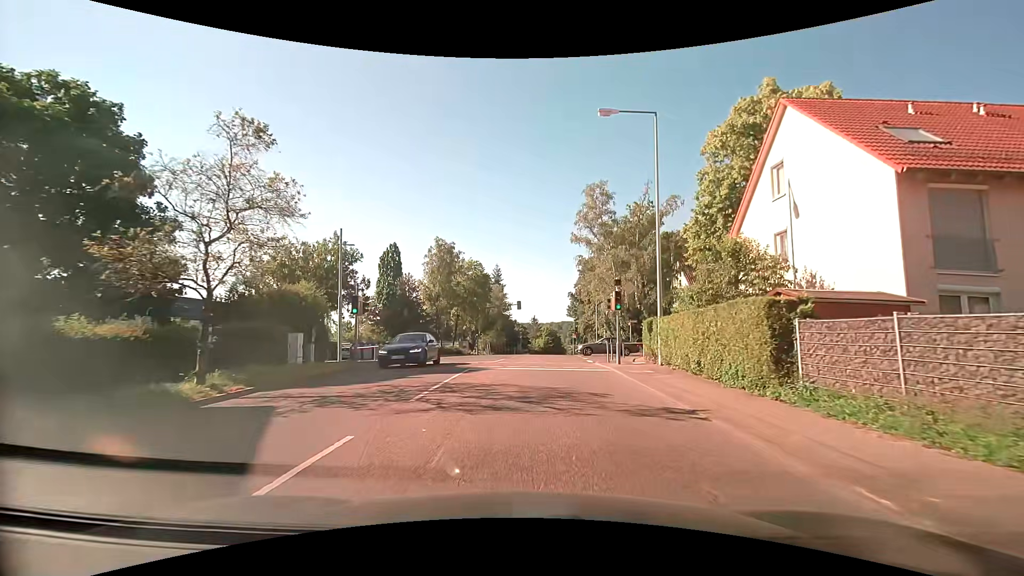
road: tertiary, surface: asphalt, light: Day
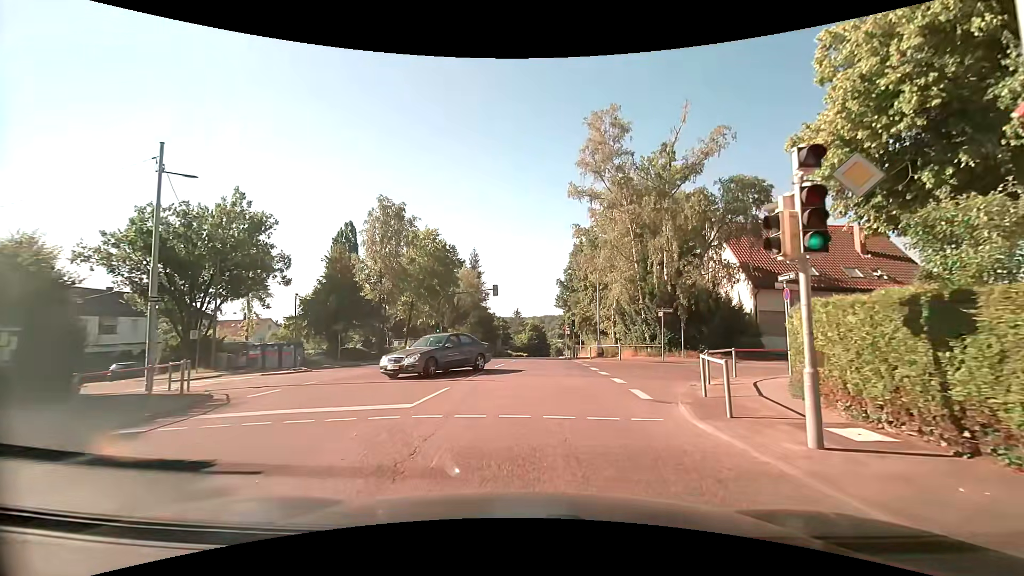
(0.0, +15.0) m; +1°
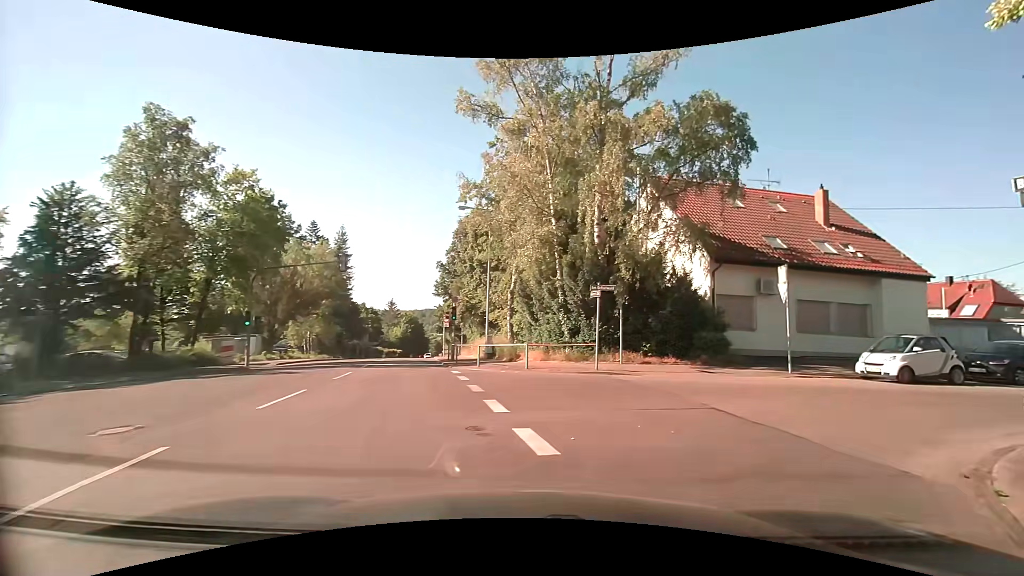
(+0.7, +12.1) m; +12°
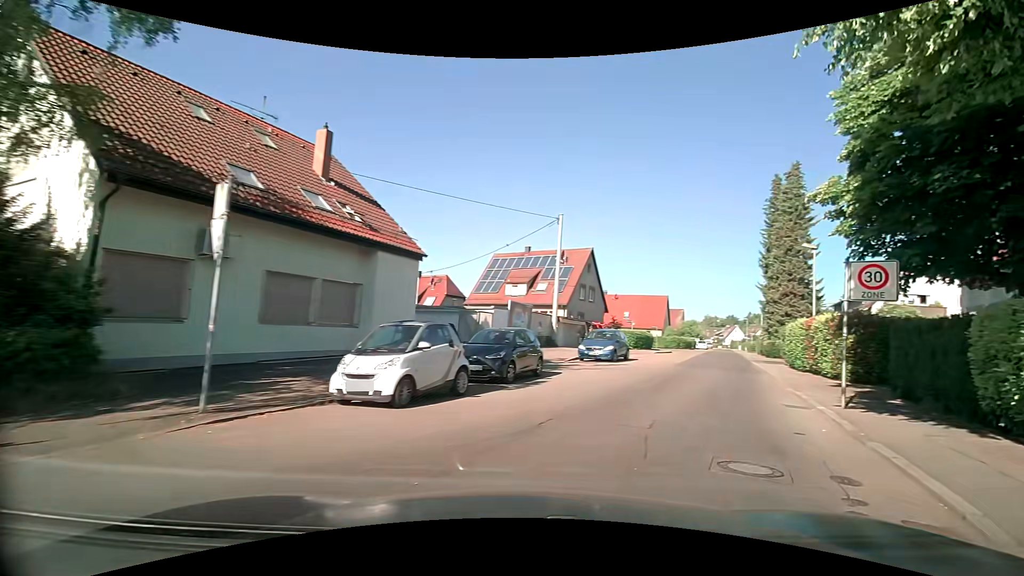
(+4.4, +9.7) m; +53°
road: residential
